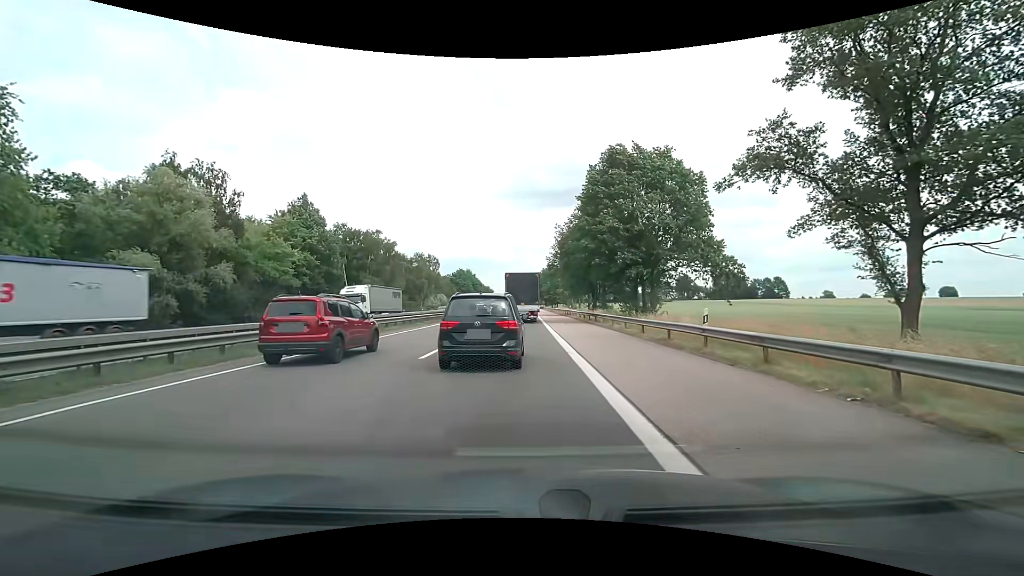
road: motorway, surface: asphalt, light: Day
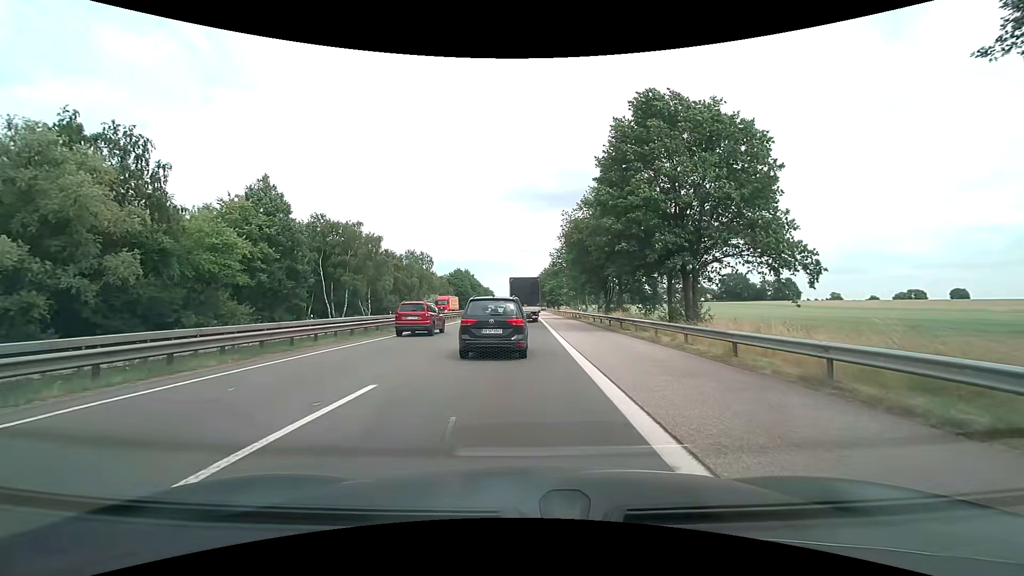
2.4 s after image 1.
(-0.1, +10.2) m; 0°
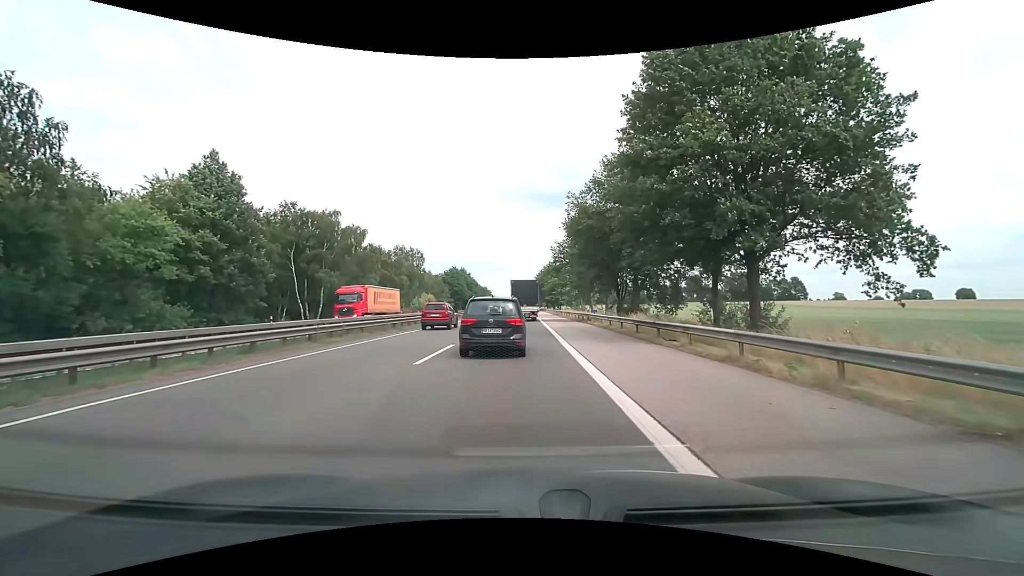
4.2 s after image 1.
(-0.1, +8.6) m; -1°
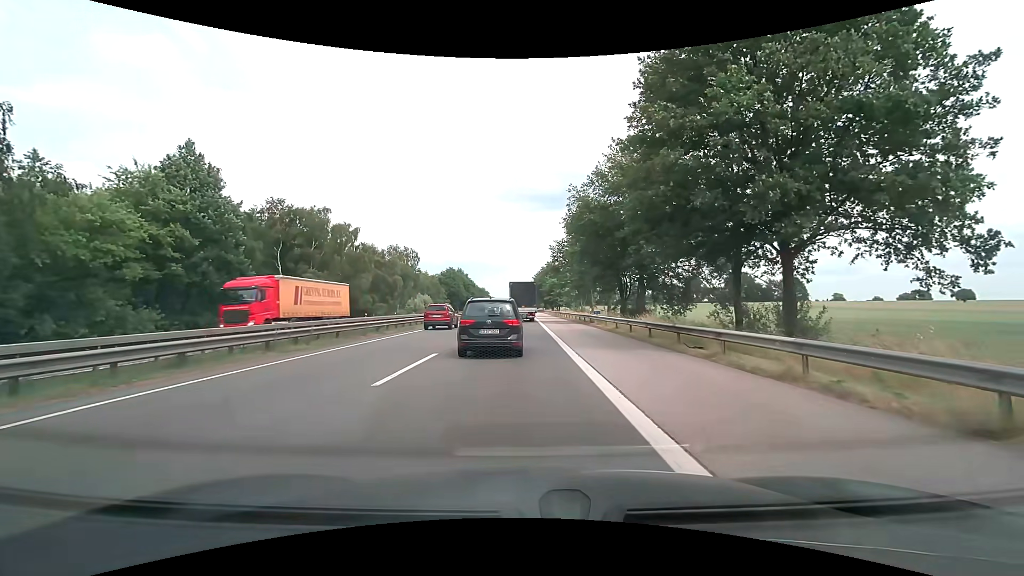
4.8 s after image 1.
(0.0, +3.0) m; 0°
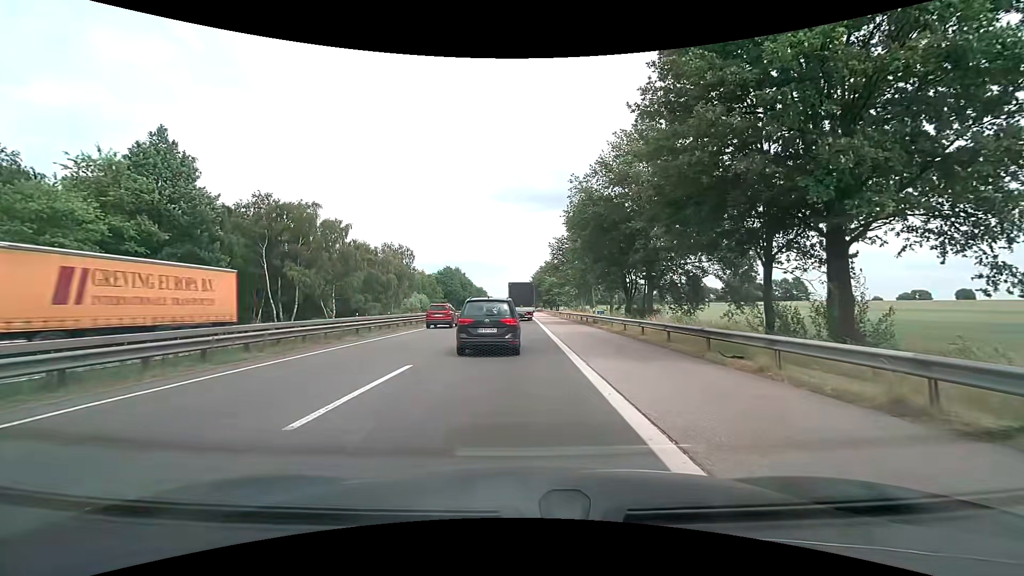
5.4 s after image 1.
(0.0, +3.1) m; 0°
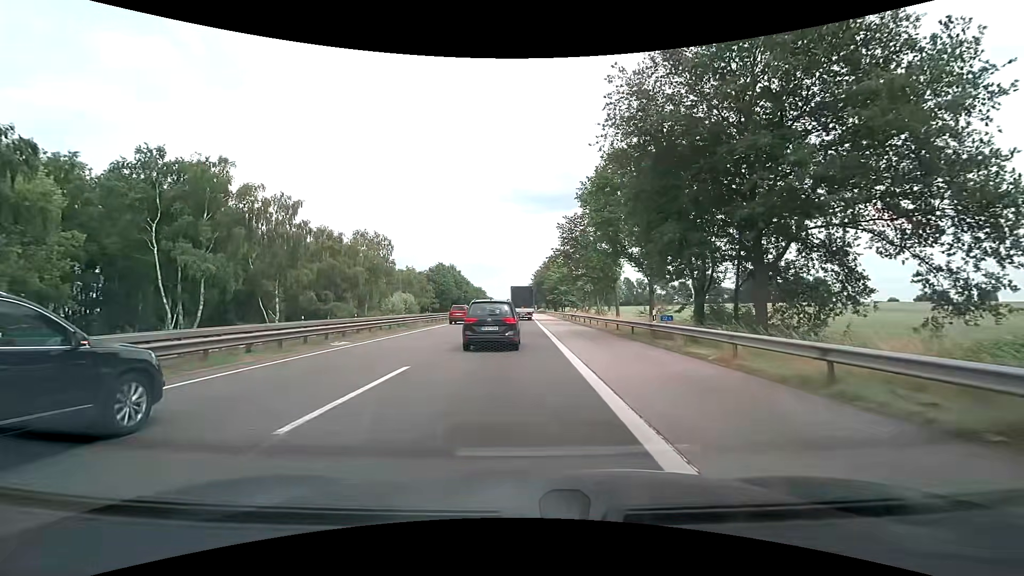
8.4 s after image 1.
(+0.1, +18.1) m; 0°
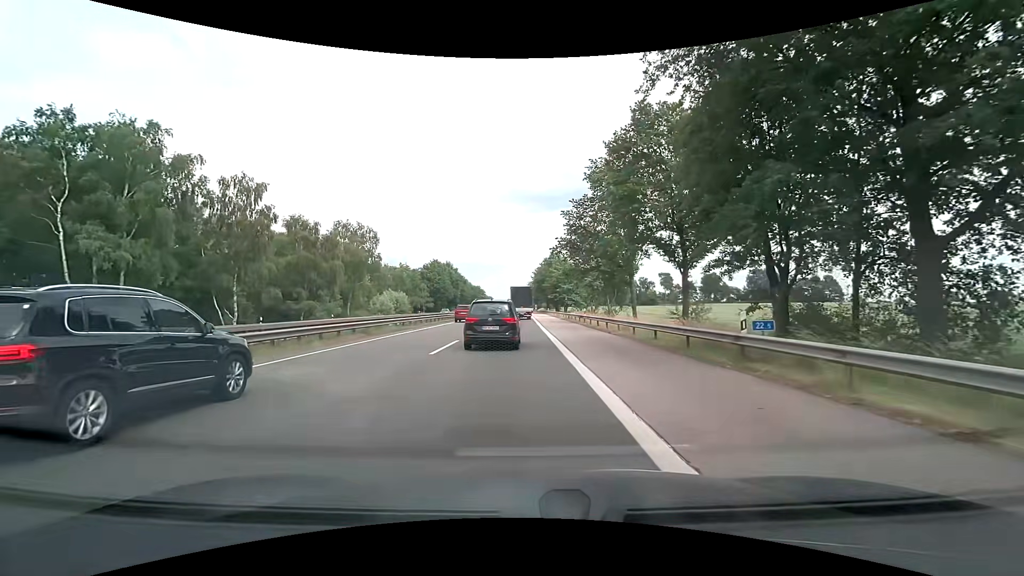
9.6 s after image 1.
(0.0, +8.6) m; 0°
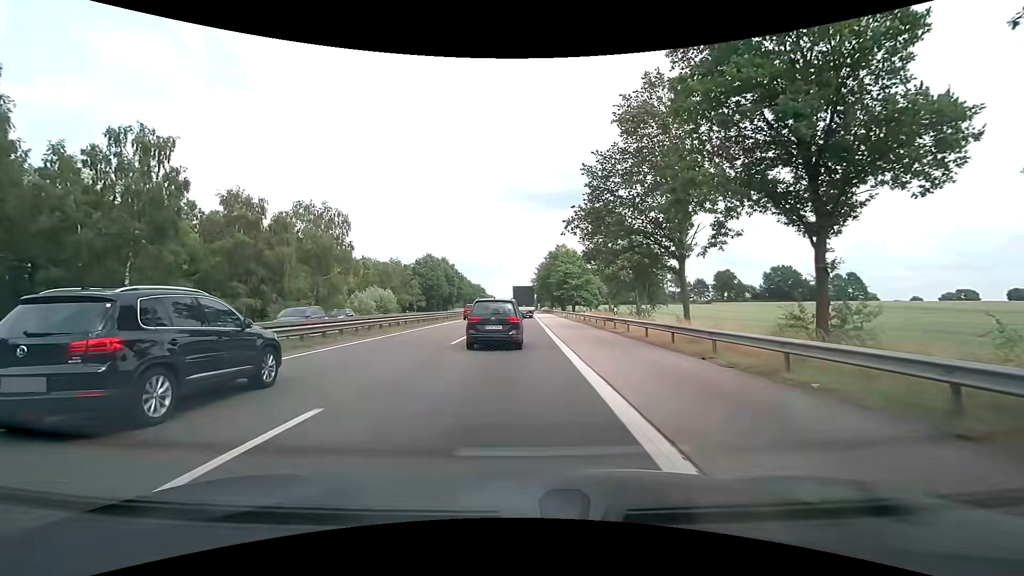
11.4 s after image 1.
(0.0, +14.2) m; 0°
(0, +10) (0, +20) (0, +30) (0, +40) (0, +50) (0, +60) (0, +70) (0, +80) (0, +90) (0, +100) m
